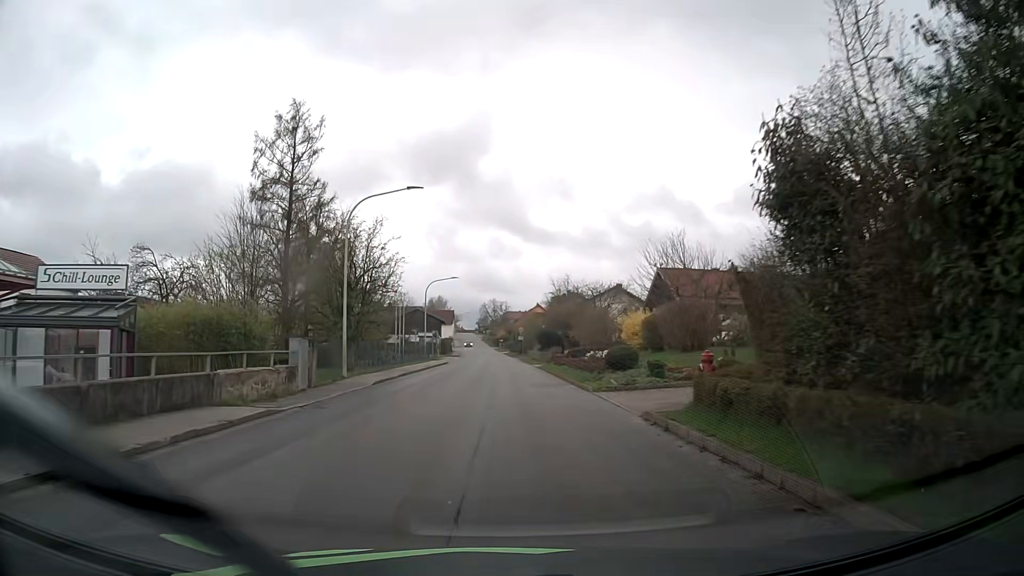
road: tertiary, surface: asphalt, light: Day
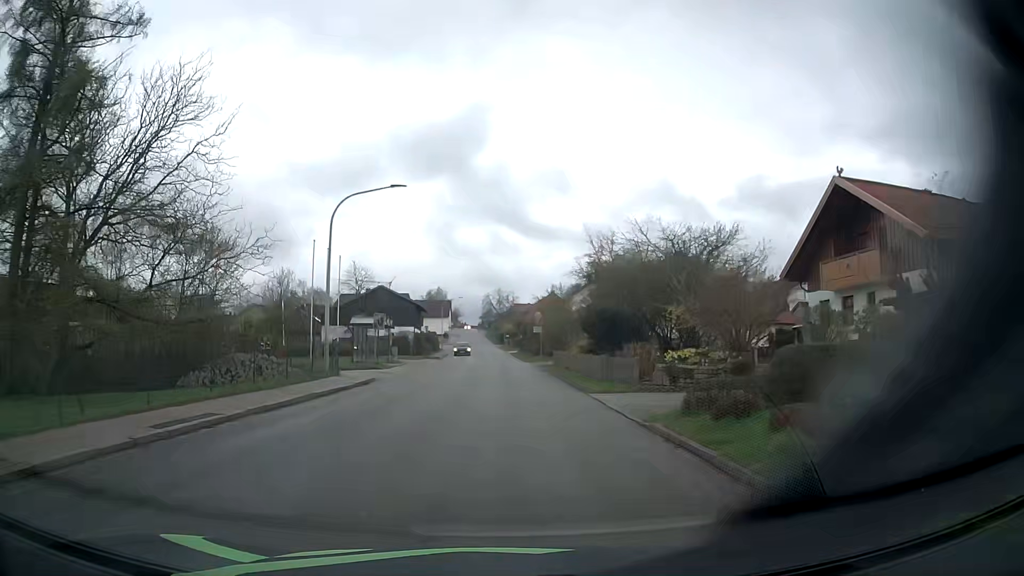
(+0.1, +34.0) m; -1°
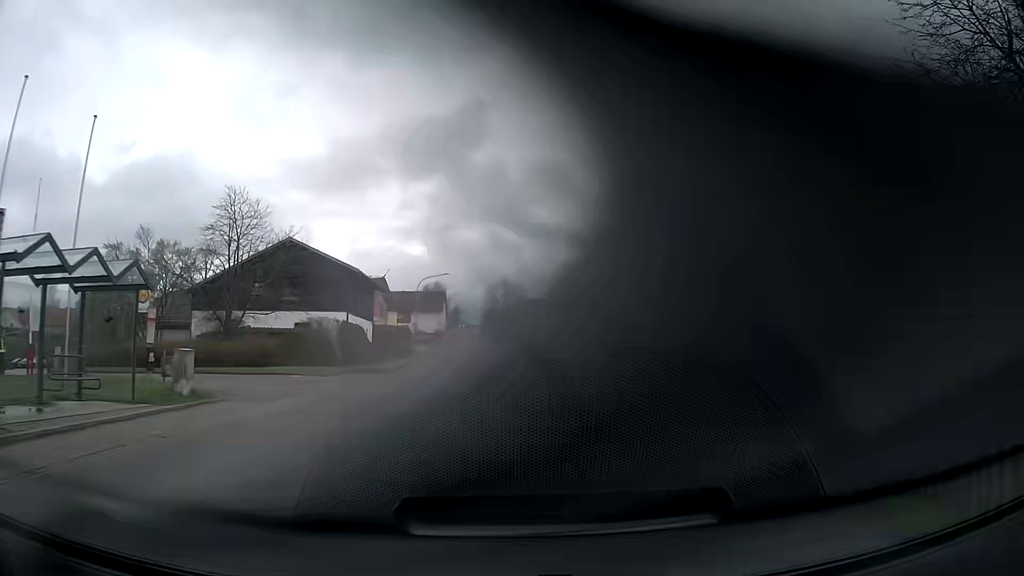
(-0.2, +31.8) m; -1°
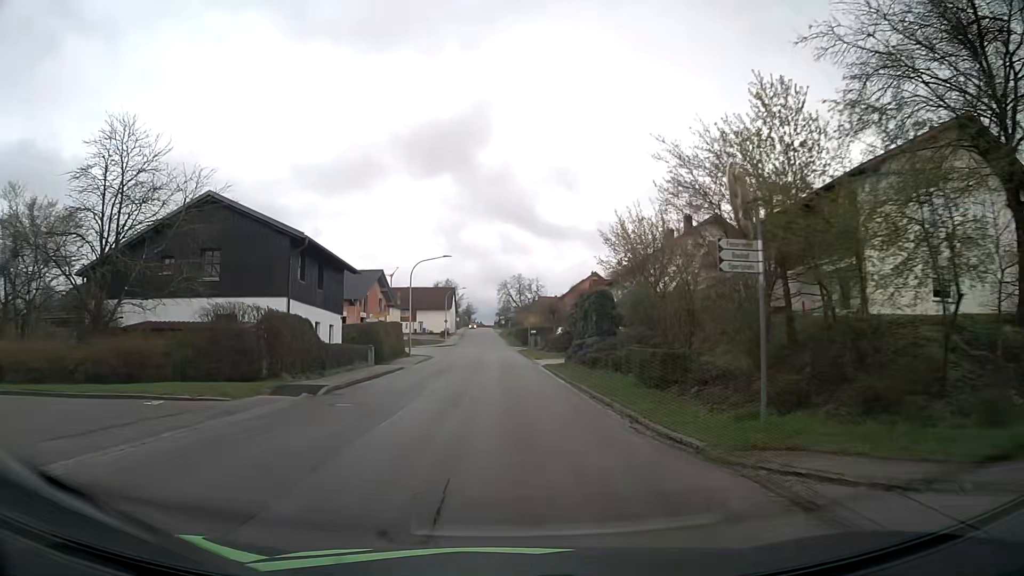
(-0.1, +12.9) m; -1°
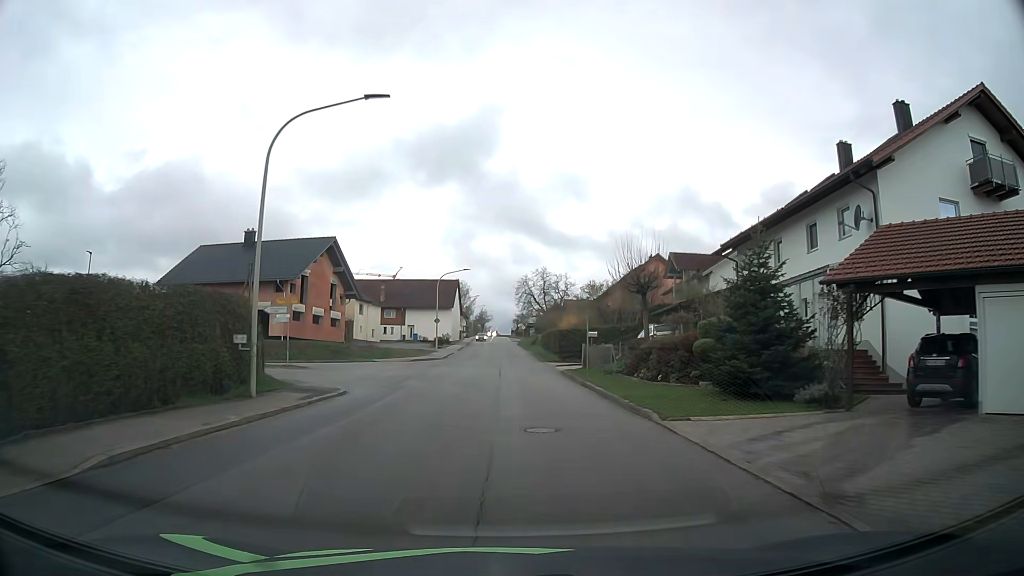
(-0.6, +33.4) m; -1°
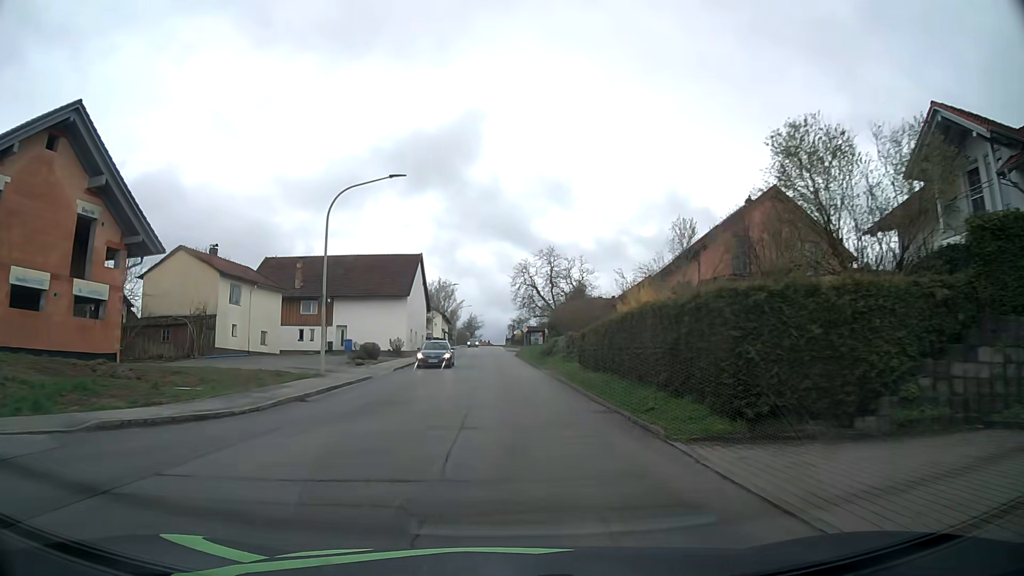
(+0.2, +35.8) m; 0°
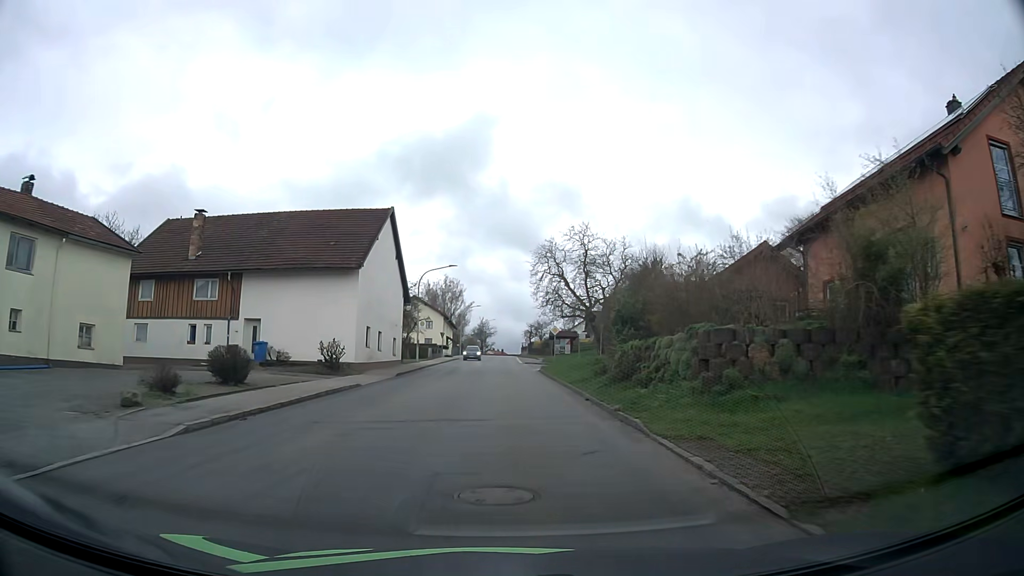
(-0.3, +23.0) m; -1°
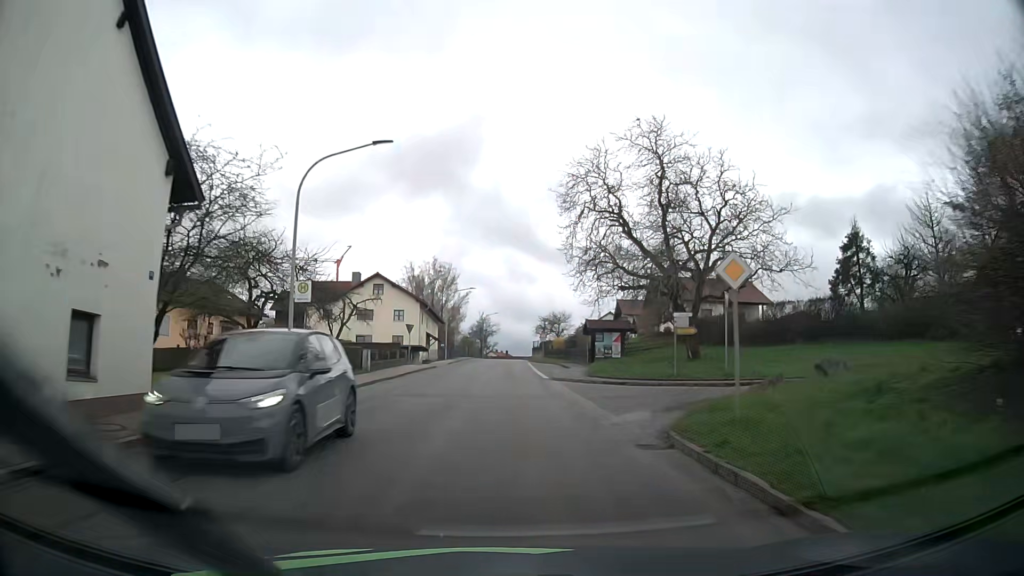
(-0.3, +31.5) m; -1°
(0, +10) (0, +20) (0, +30) (0, +40) (0, +50) (0, +60) (0, +70) (0, +80) (0, +90) (+1, +100) m
